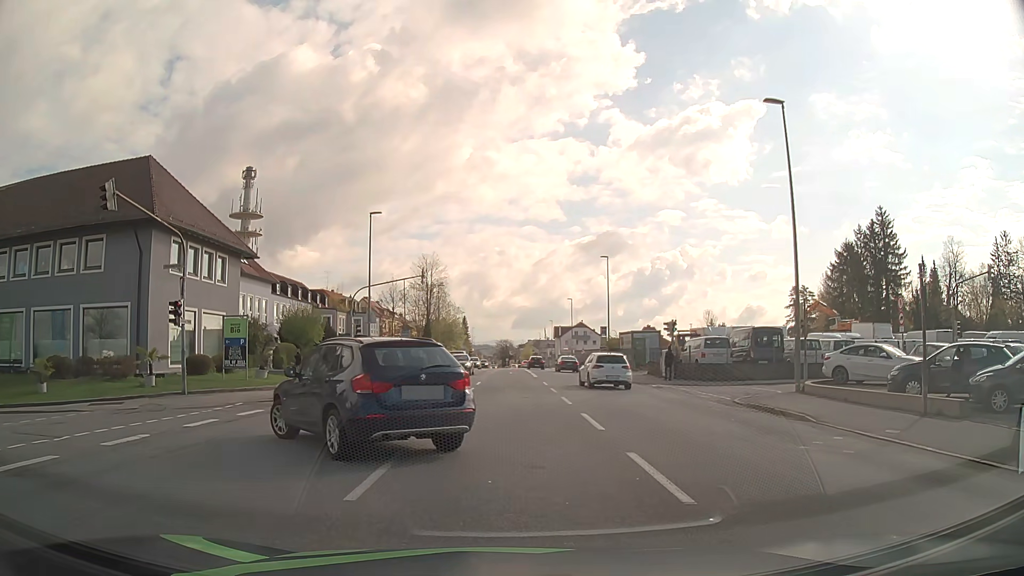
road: tertiary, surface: asphalt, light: Day
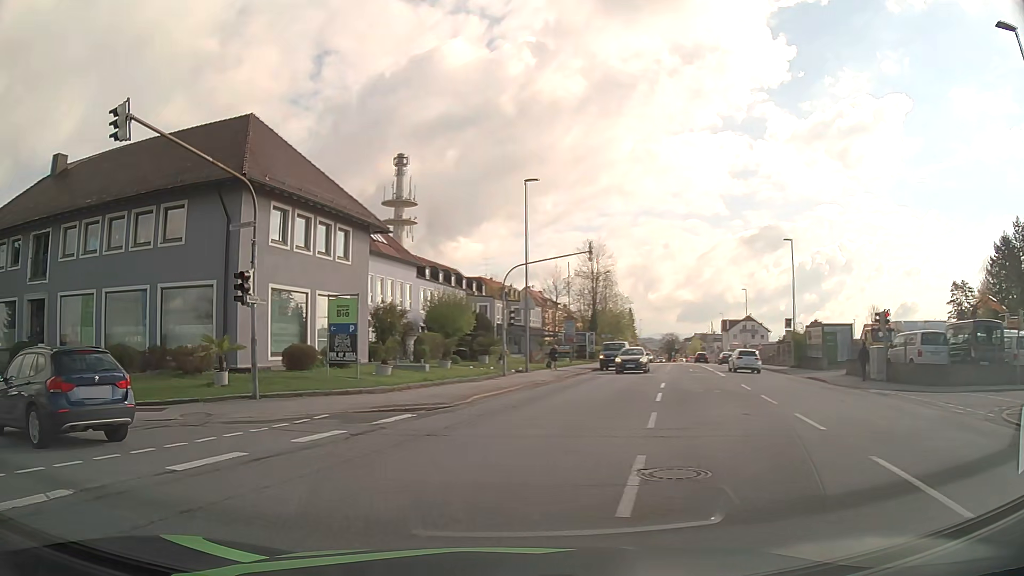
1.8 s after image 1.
(-0.6, +7.0) m; -13°
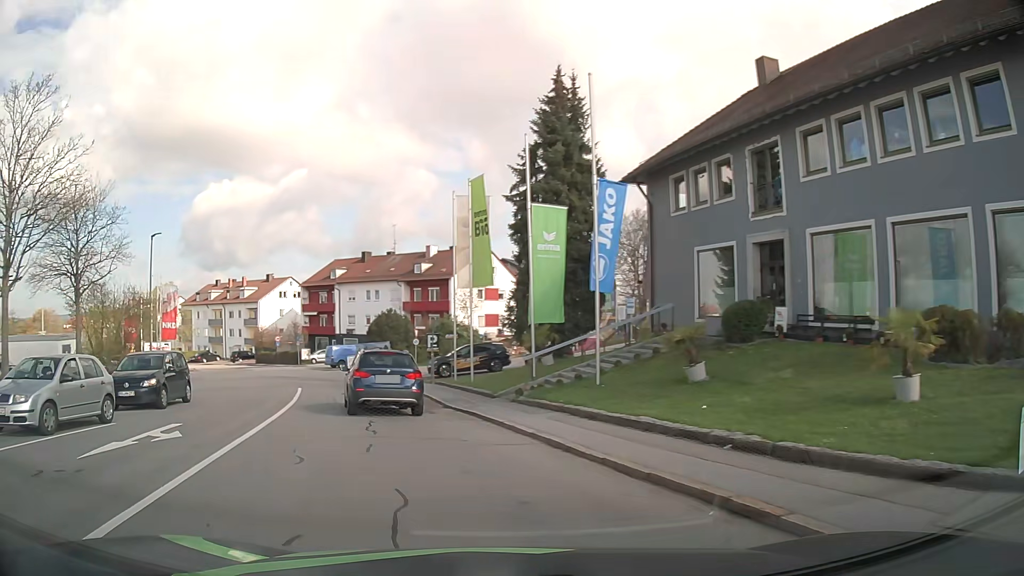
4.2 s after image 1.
(-6.8, +10.5) m; -62°
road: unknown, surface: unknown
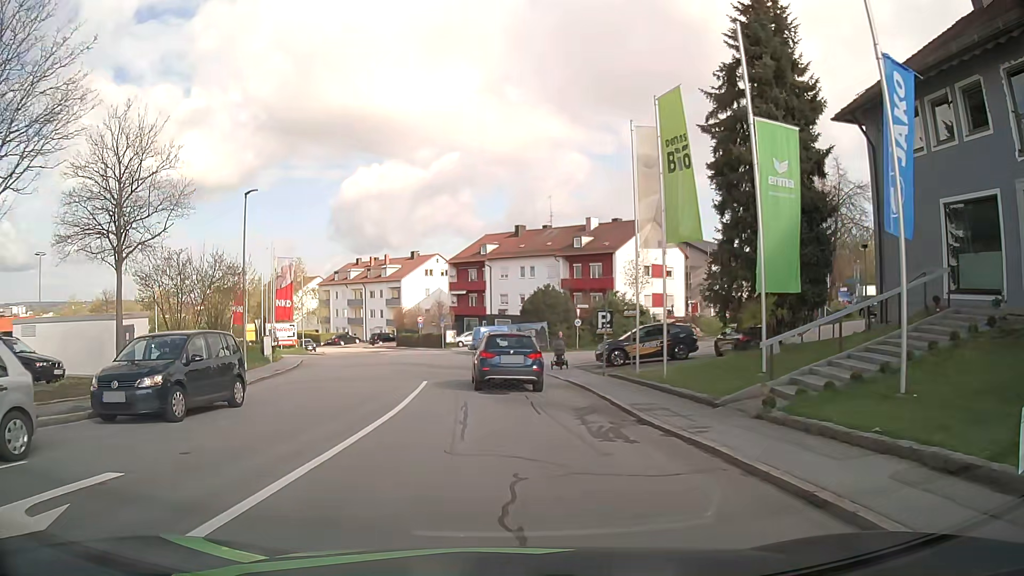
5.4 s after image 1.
(-1.2, +7.4) m; -15°
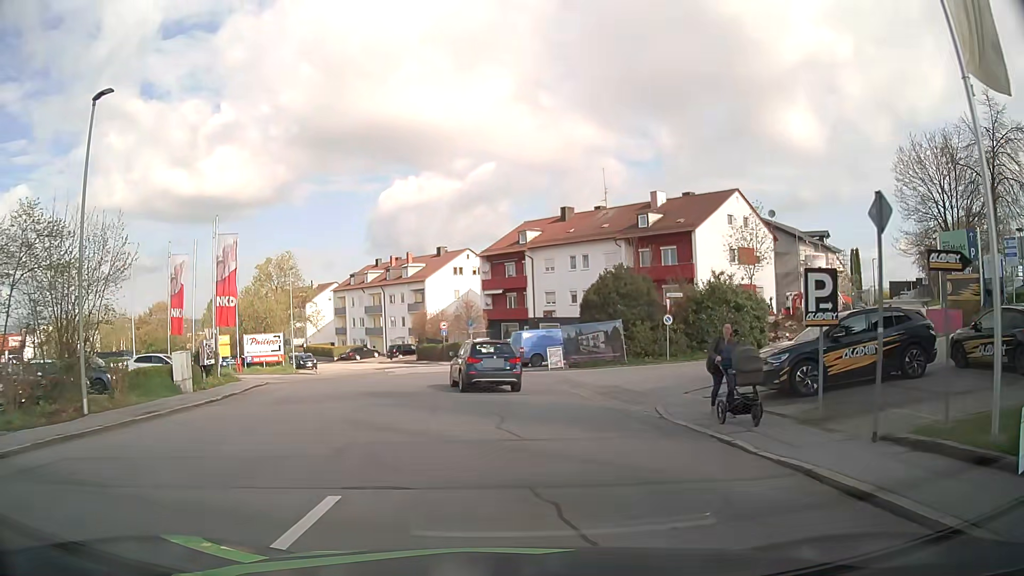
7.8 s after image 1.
(-0.6, +15.3) m; -3°
